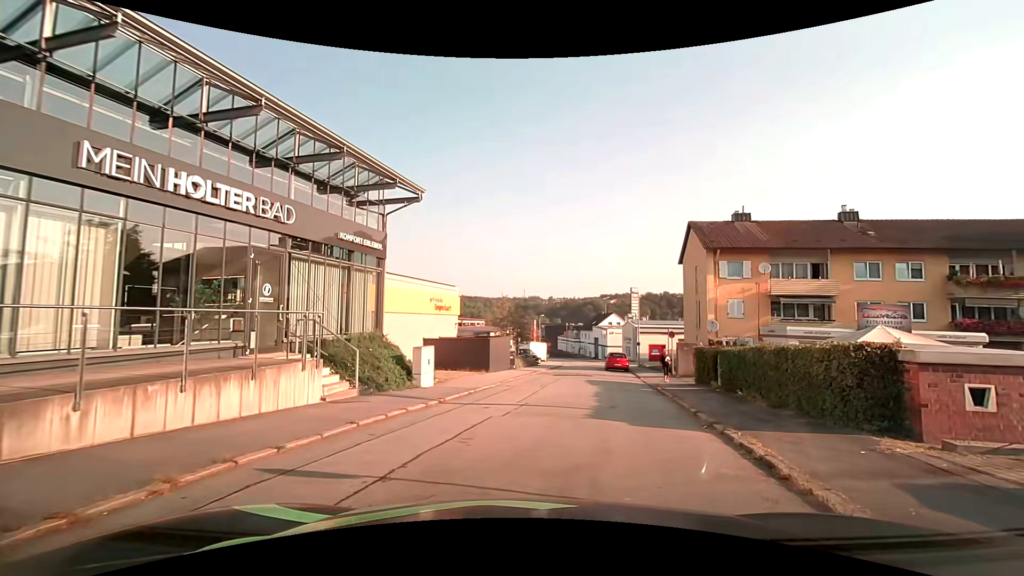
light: Day
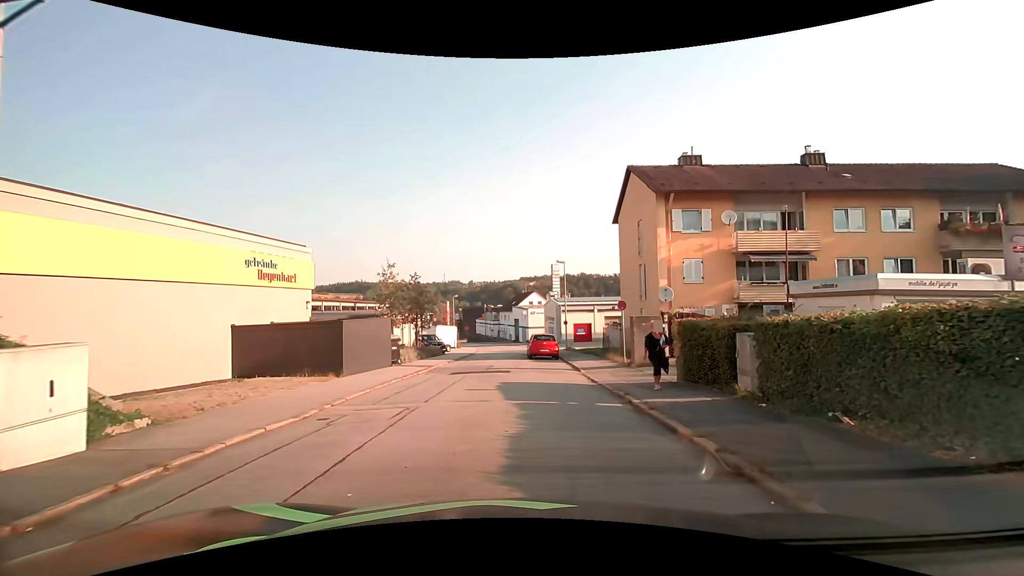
(+0.8, +10.2) m; +7°
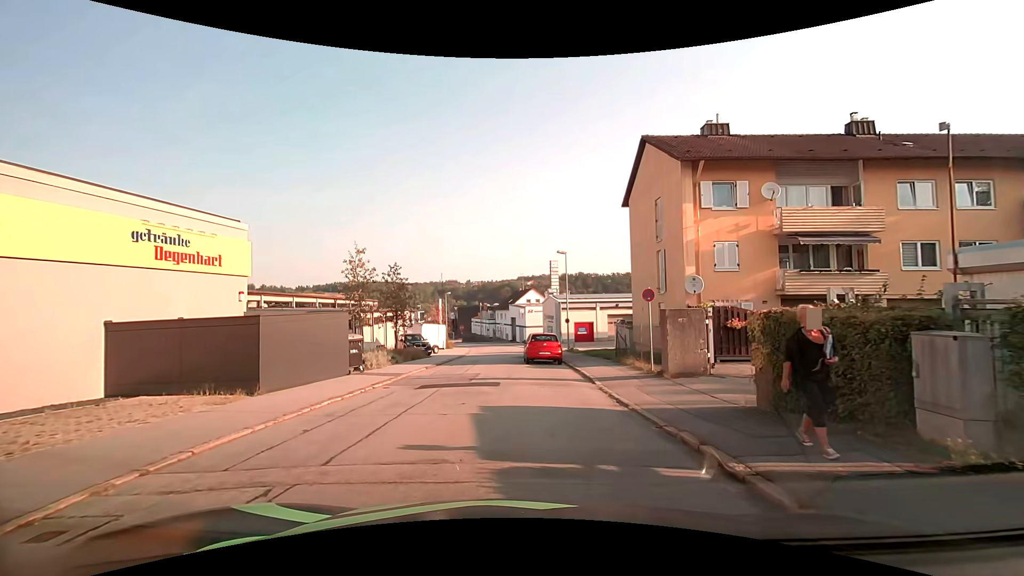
(0.0, +5.0) m; 0°
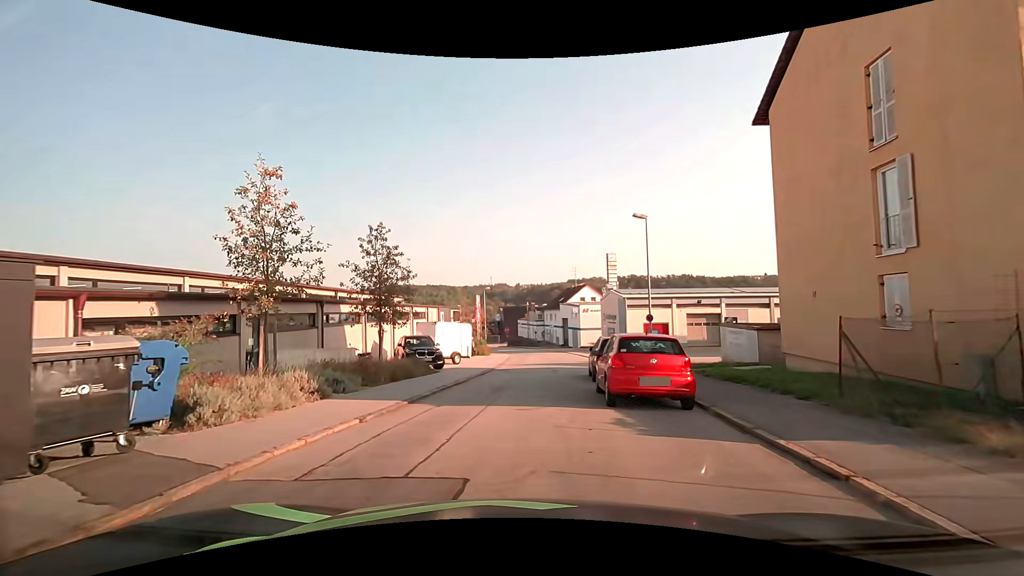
(-0.4, +12.8) m; -6°
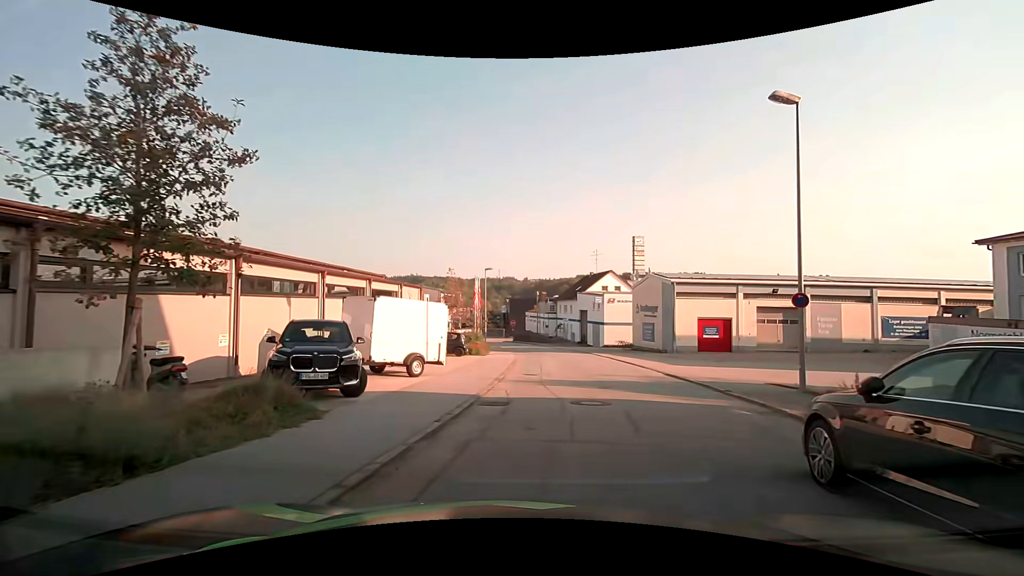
(-0.4, +13.4) m; -1°
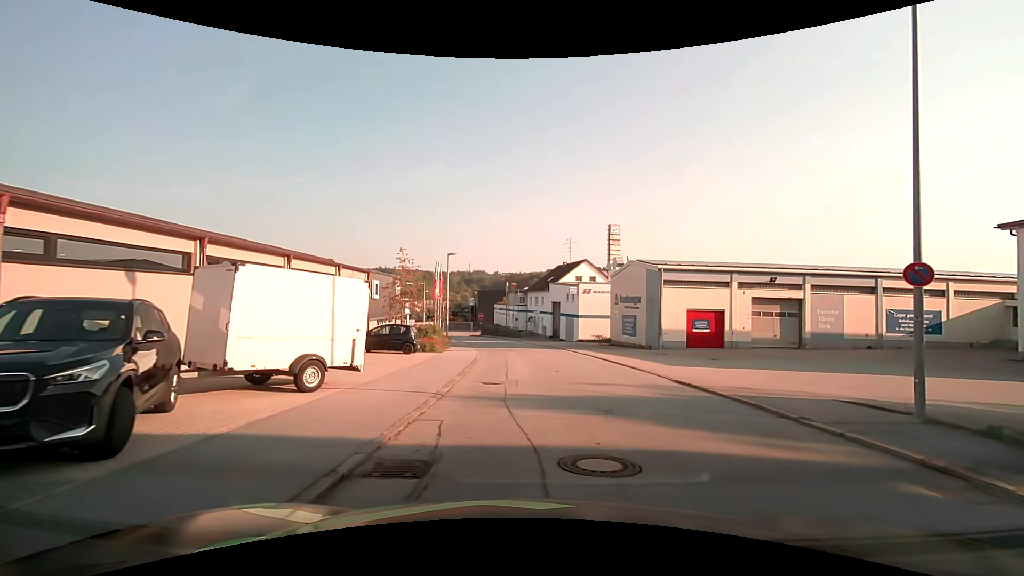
(+0.2, +5.3) m; +4°
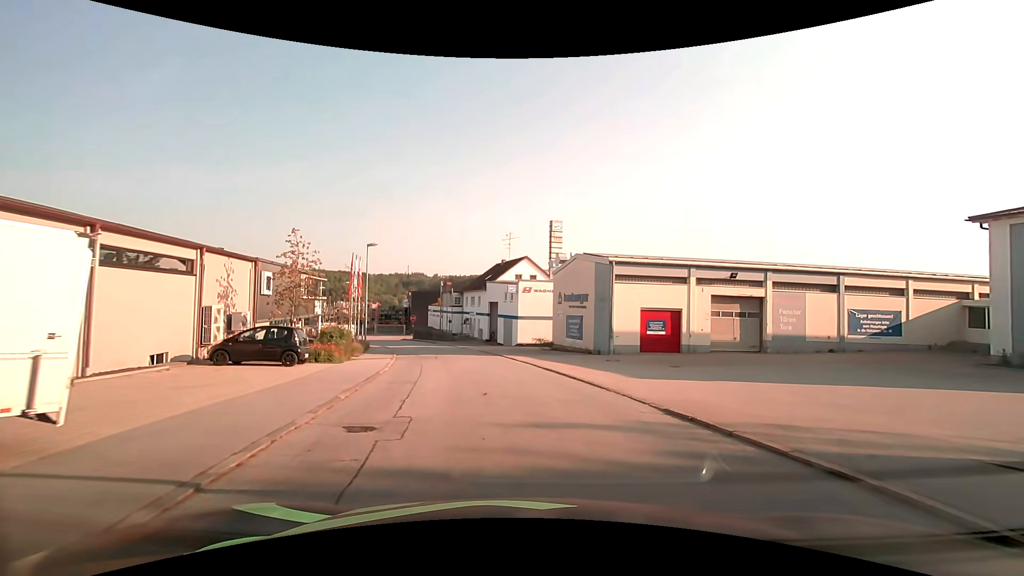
(+0.4, +5.5) m; +7°
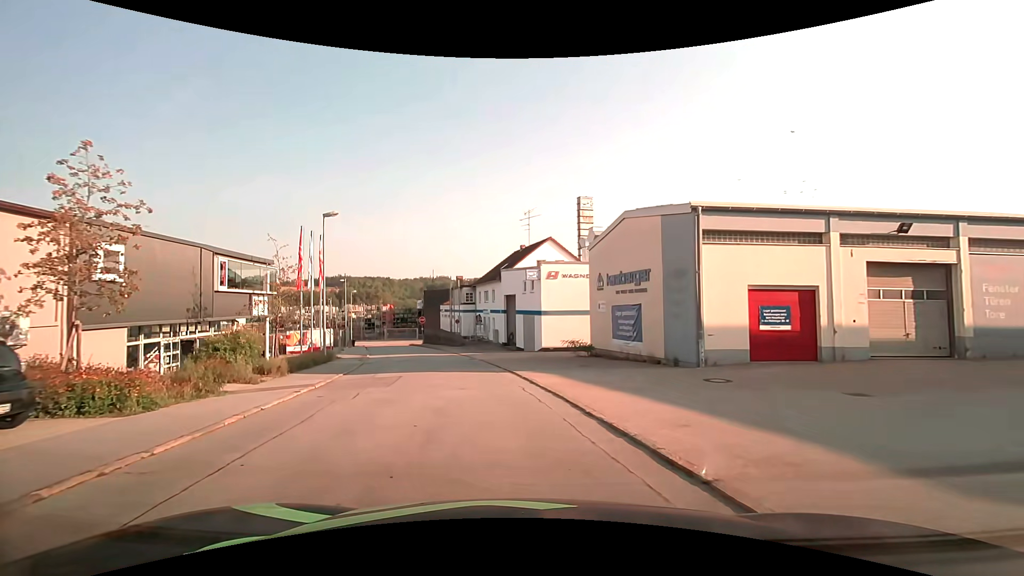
(+0.2, +11.9) m; -2°
